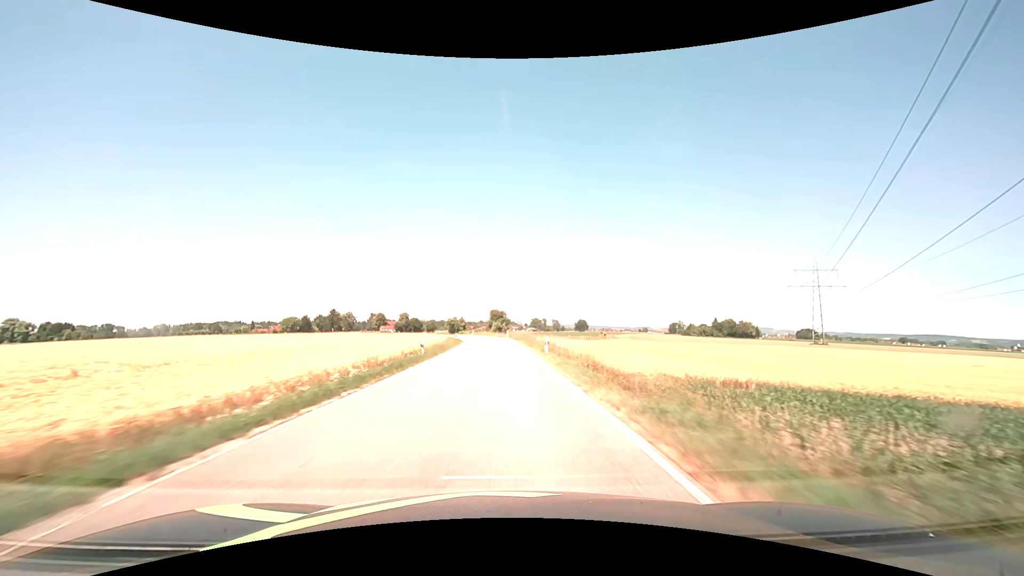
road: secondary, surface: asphalt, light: Day
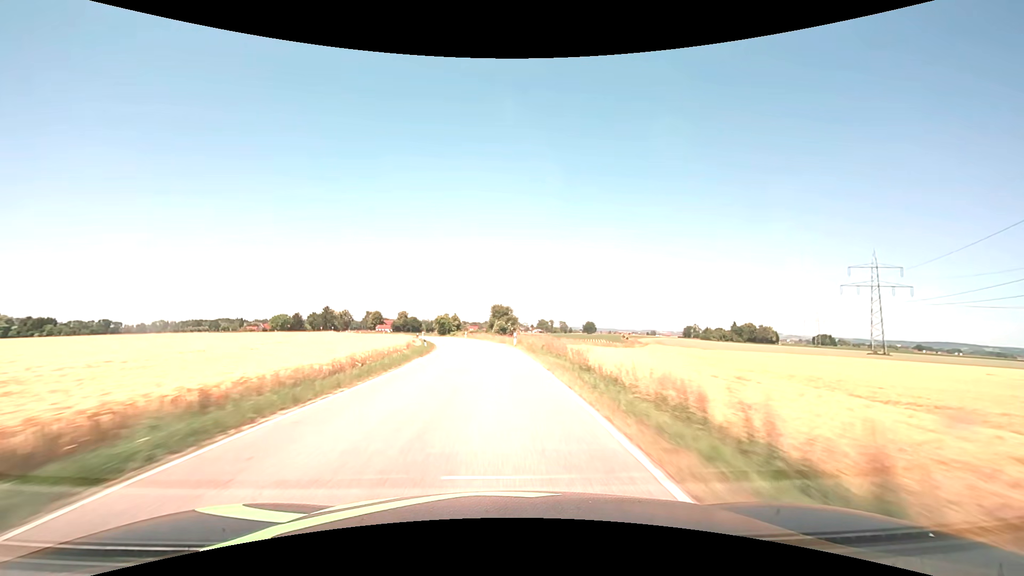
(0.0, +28.4) m; 0°
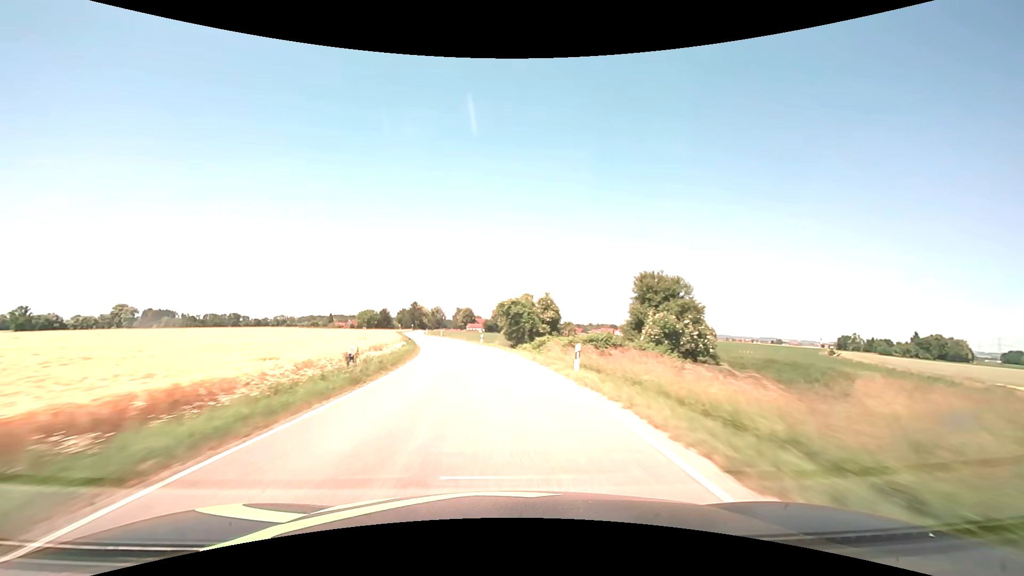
(-4.7, +56.4) m; -11°
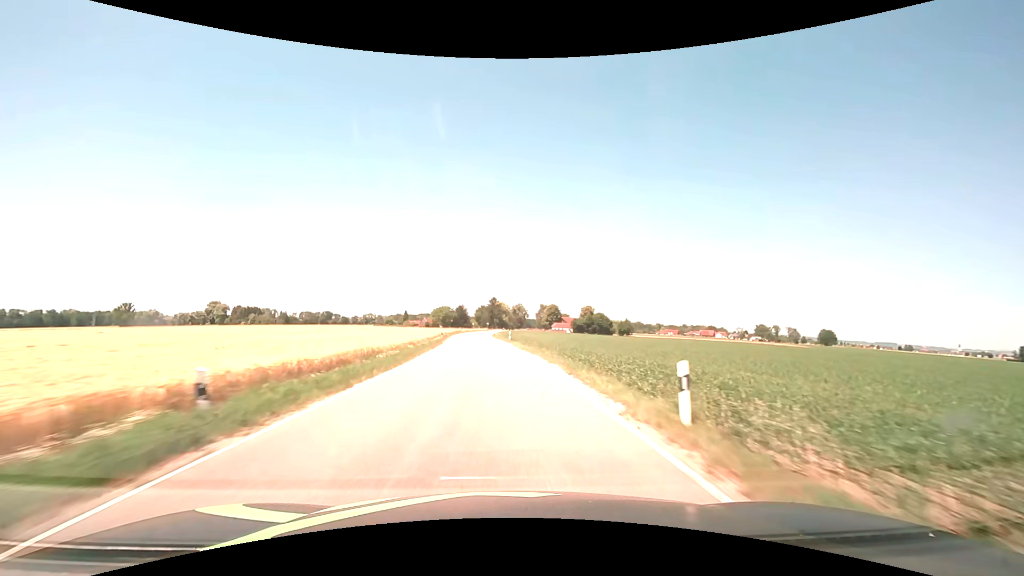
(-4.0, +42.3) m; -10°
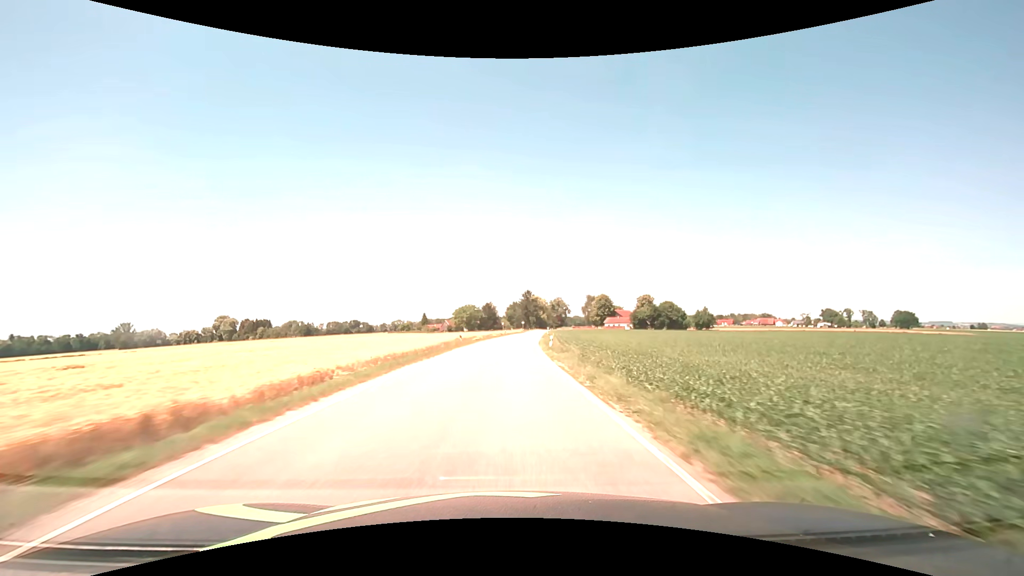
(-2.9, +56.8) m; -4°
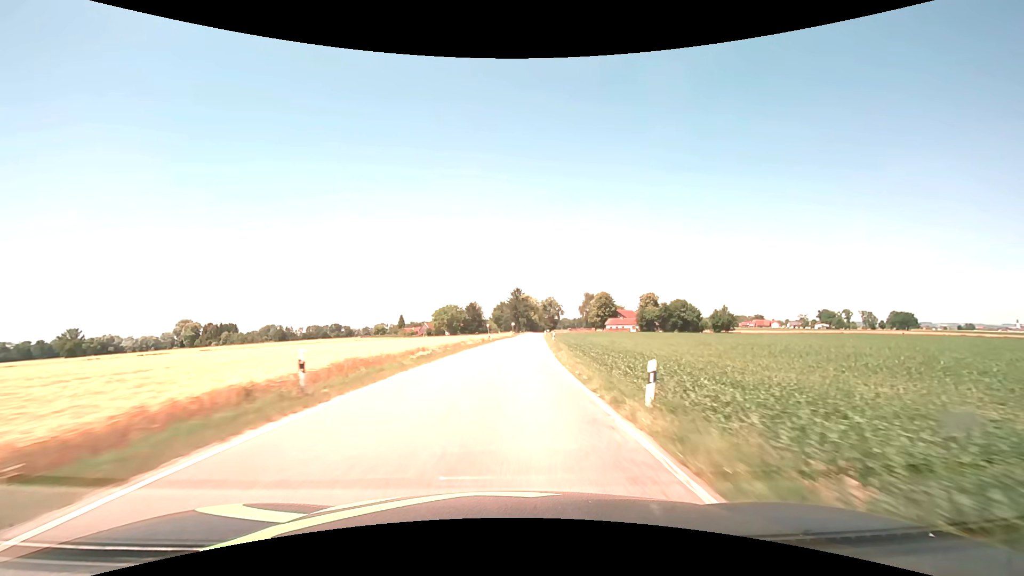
(+0.2, +28.5) m; +1°
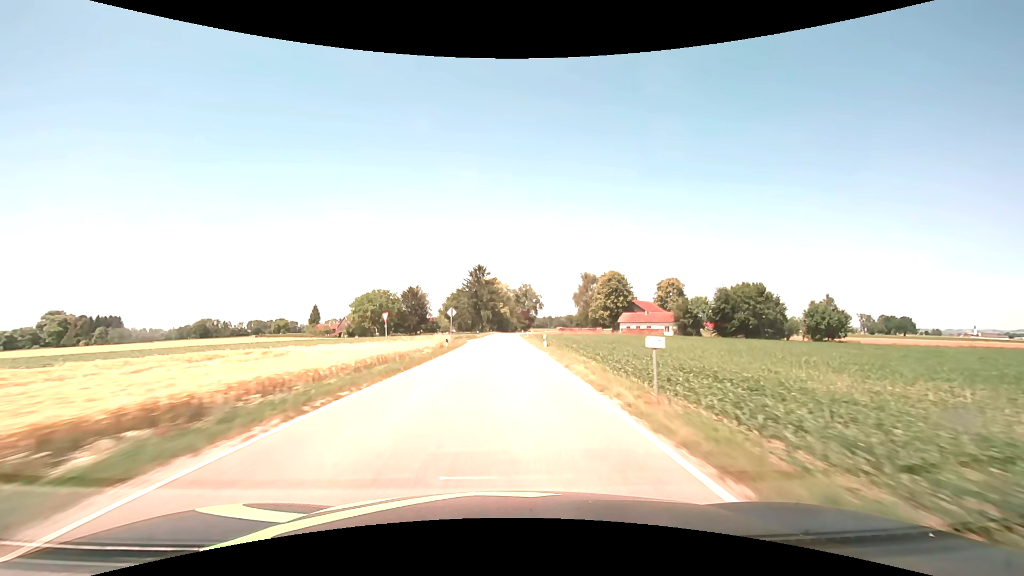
(+3.3, +70.9) m; +4°
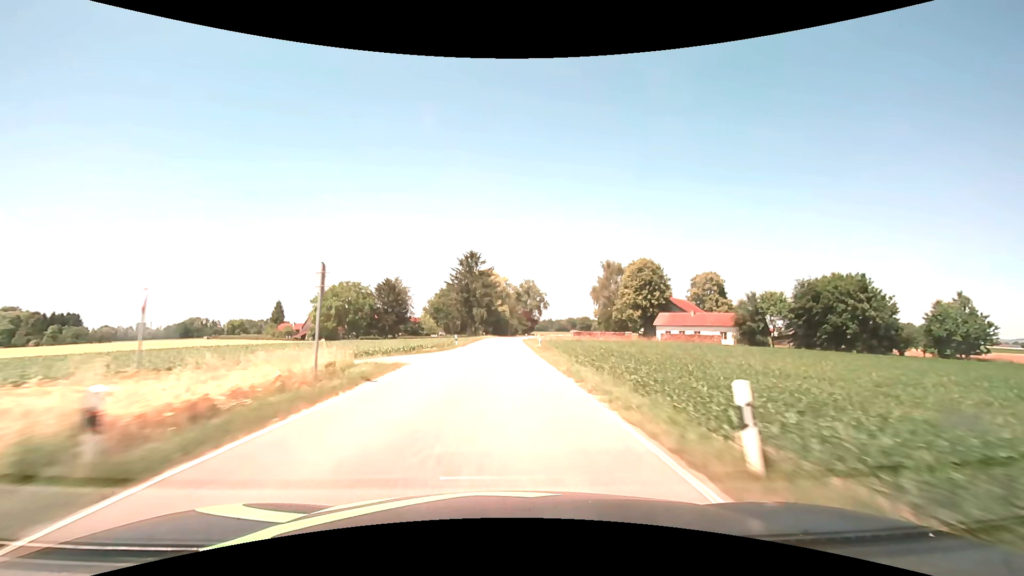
(+0.2, +28.4) m; 0°
(0, +10) (0, +20) (0, +30) (0, +40) (0, +50) (0, +60) (0, +70) (+1, +80) (+1, +90) (+2, +100) m
